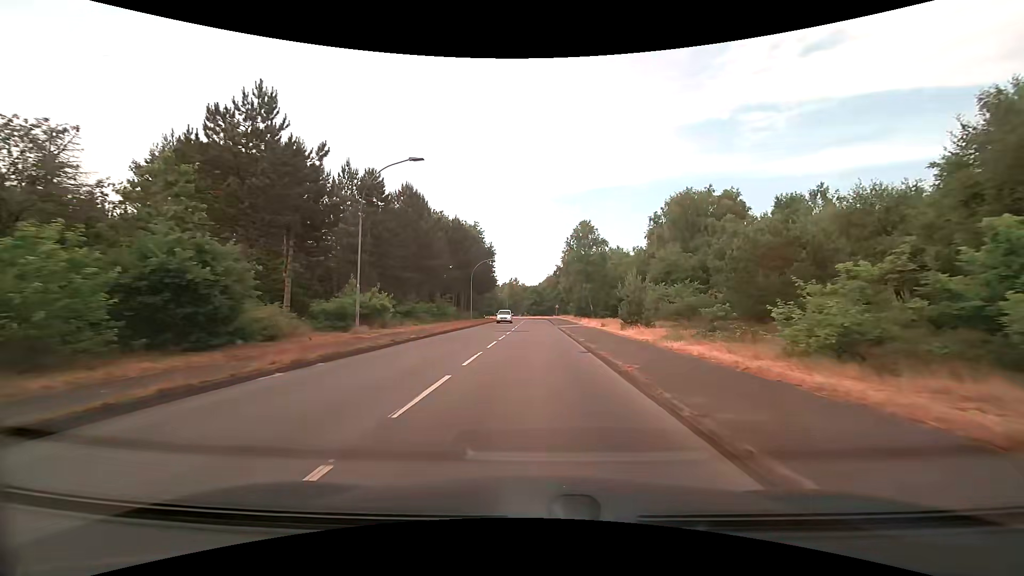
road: secondary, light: Day
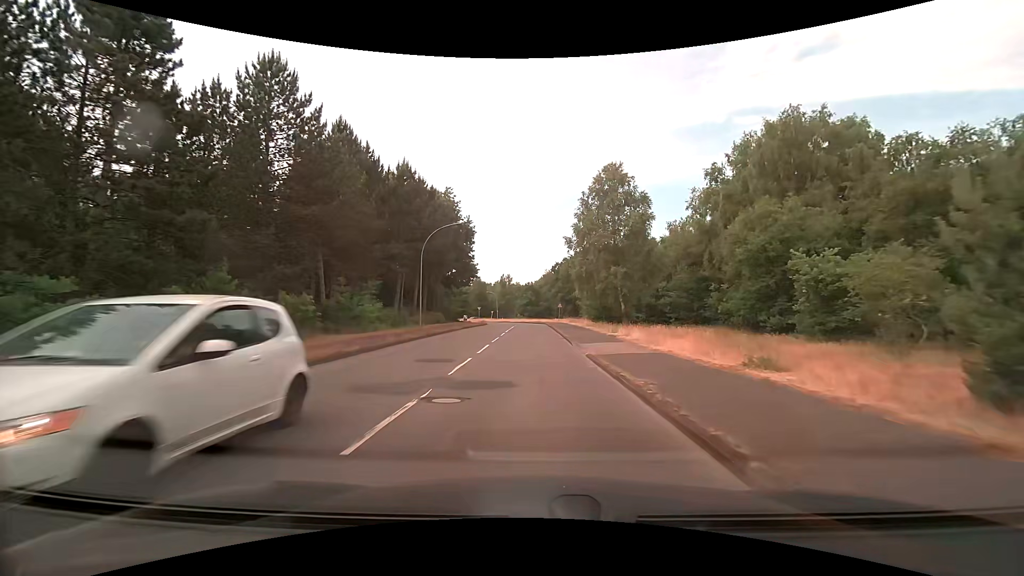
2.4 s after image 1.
(-0.1, +25.6) m; 0°
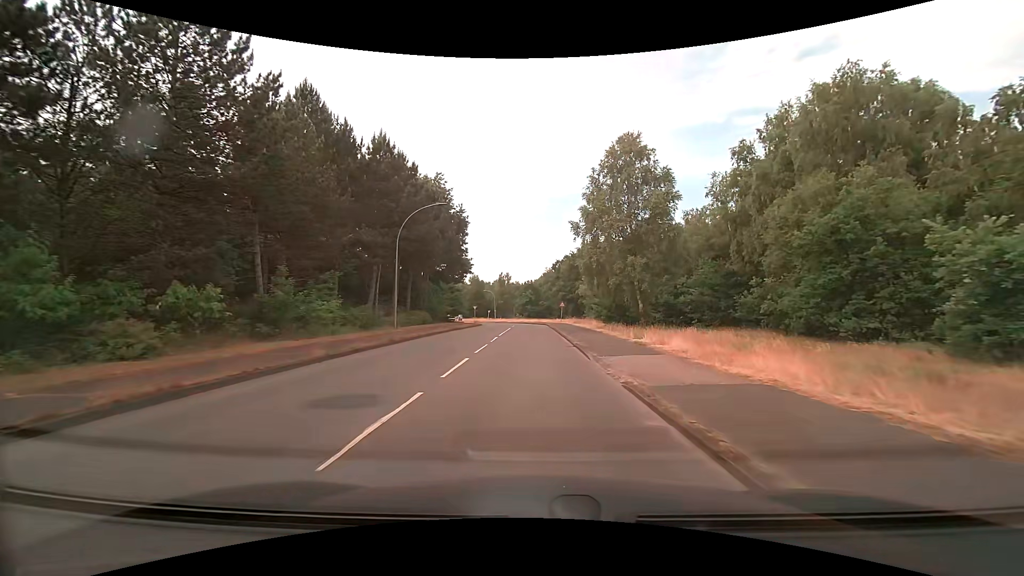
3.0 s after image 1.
(0.0, +6.5) m; 0°
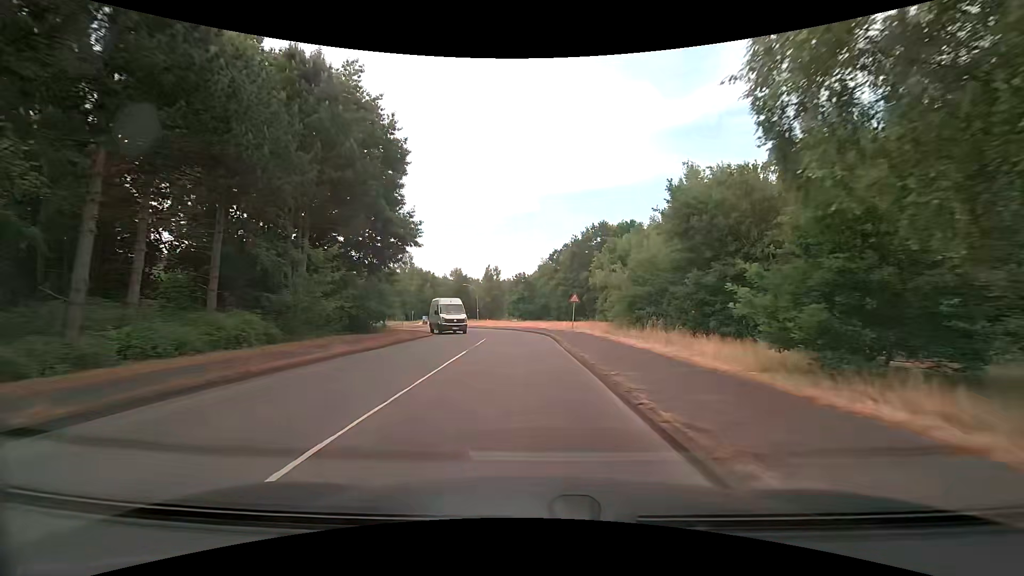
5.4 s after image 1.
(+0.2, +26.2) m; +1°
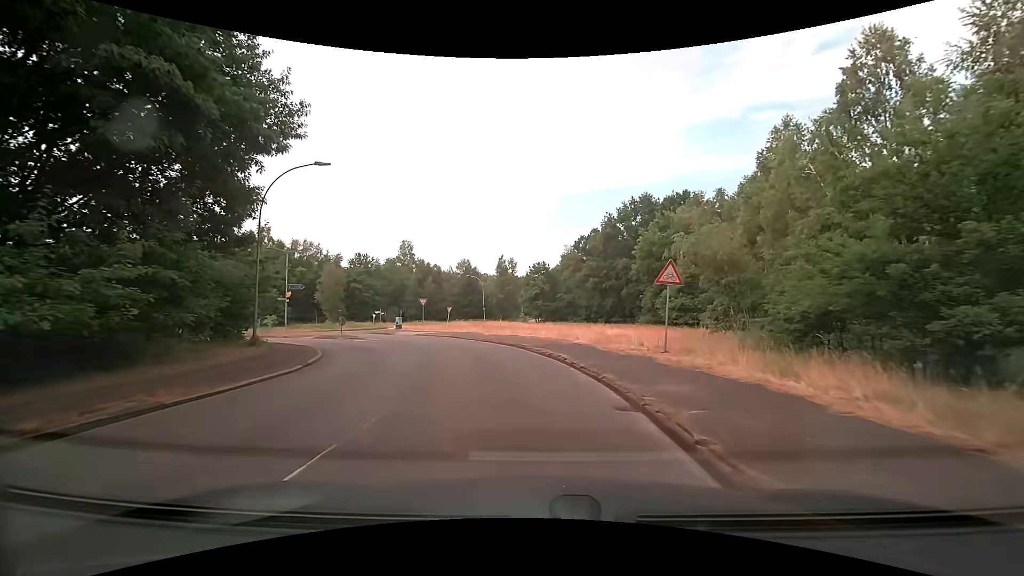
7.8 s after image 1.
(-0.3, +21.7) m; -2°
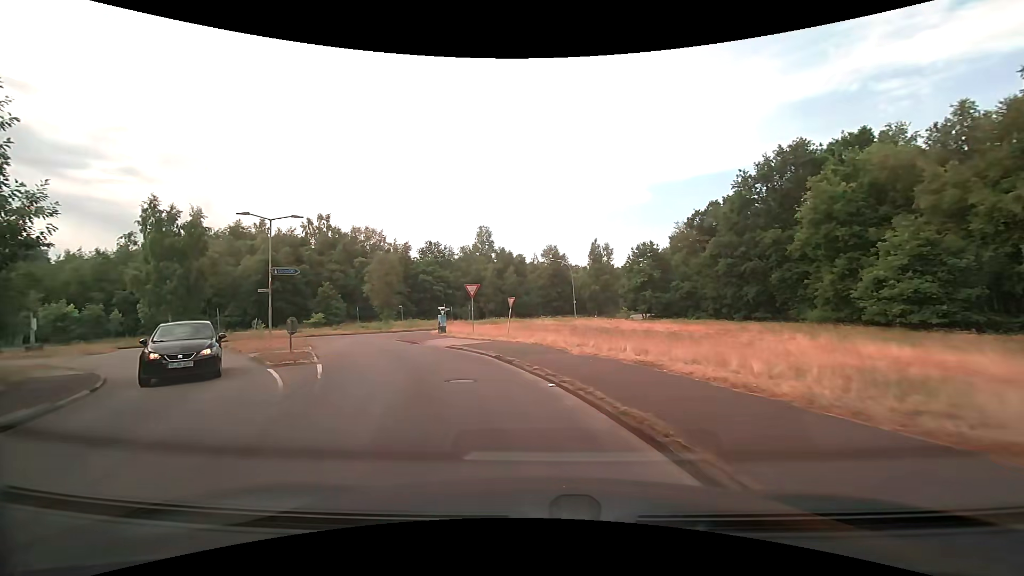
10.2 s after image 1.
(-1.3, +17.2) m; -11°
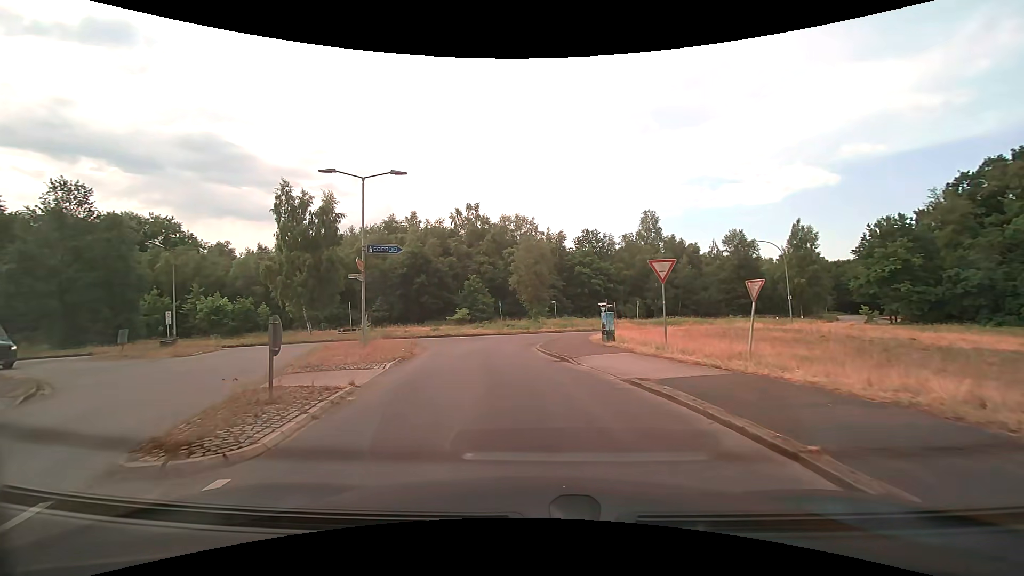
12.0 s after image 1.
(-1.7, +10.7) m; -17°
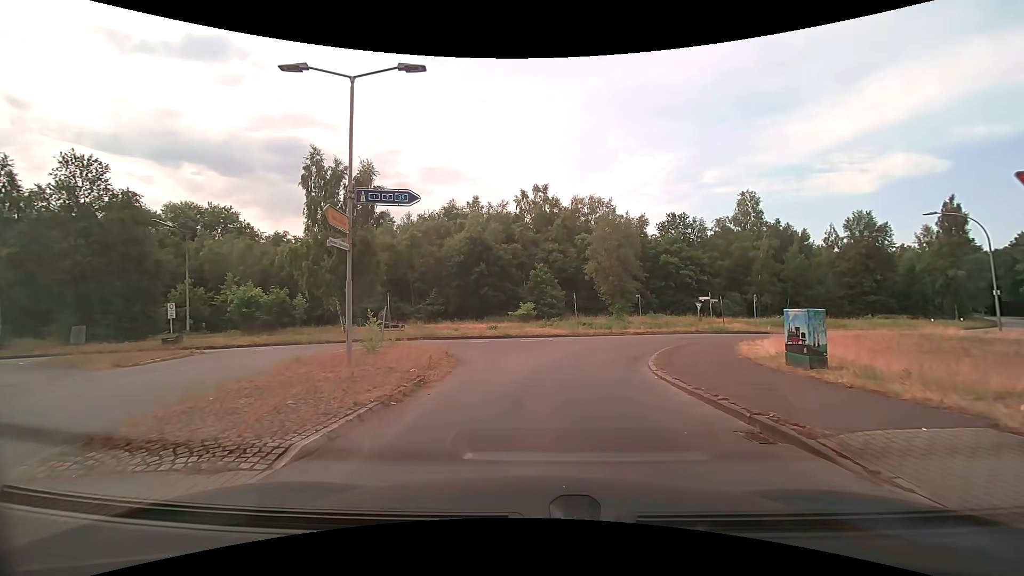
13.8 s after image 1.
(-0.9, +8.9) m; -8°
(0, +10) (+1, +20) (+7, +28) (+15, +33) (+24, +38) (+33, +43) (+42, +48) (+49, +54) (+57, +61) (+63, +69) m
